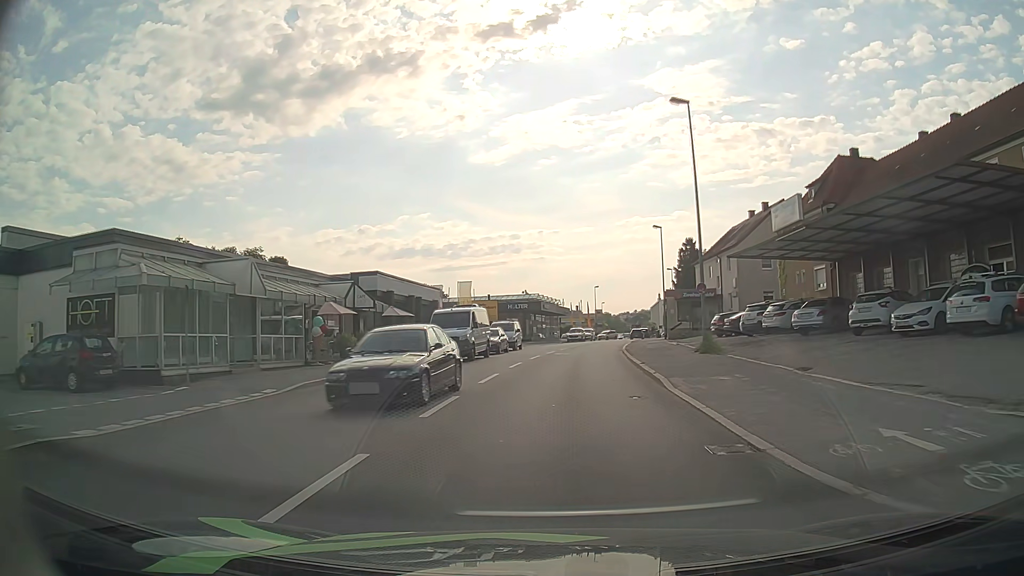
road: tertiary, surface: asphalt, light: Day
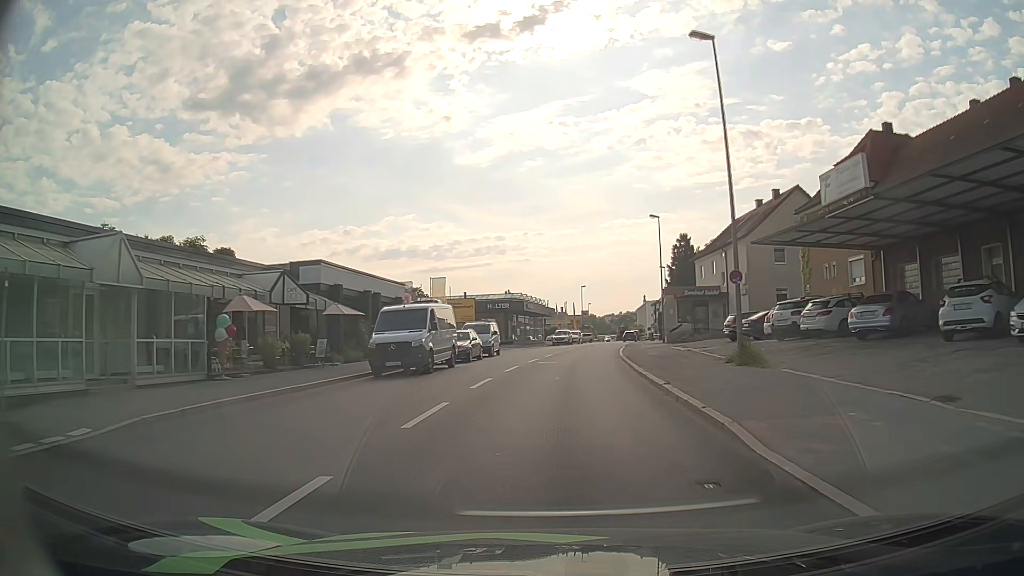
(+0.1, +6.9) m; +1°
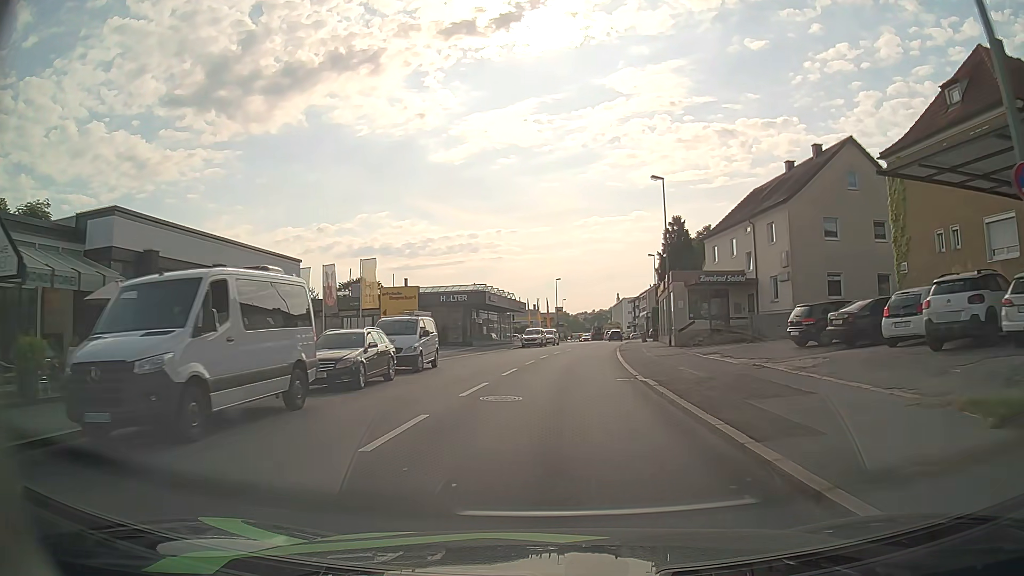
(+0.3, +13.8) m; +2°
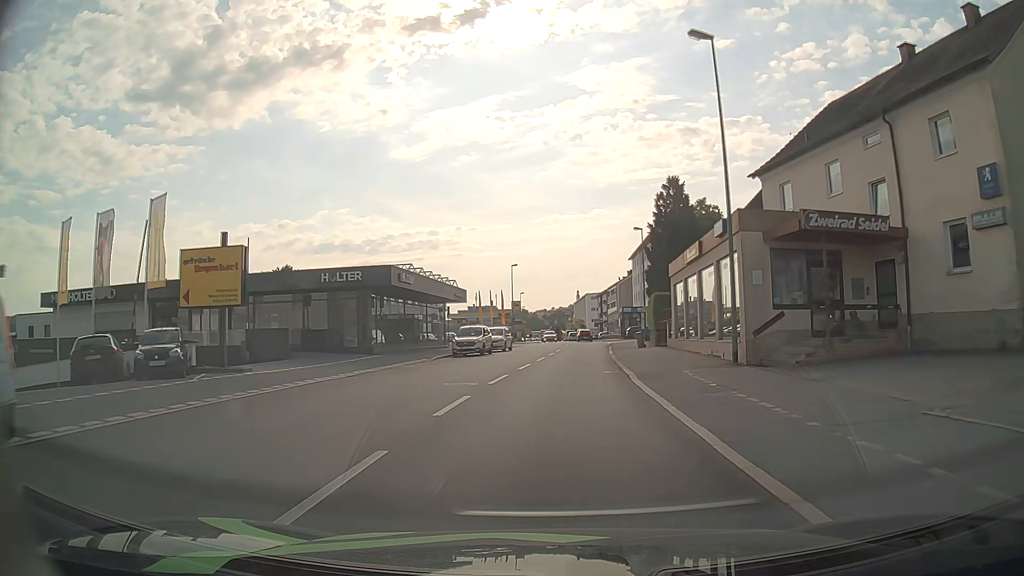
(+0.7, +20.9) m; +3°
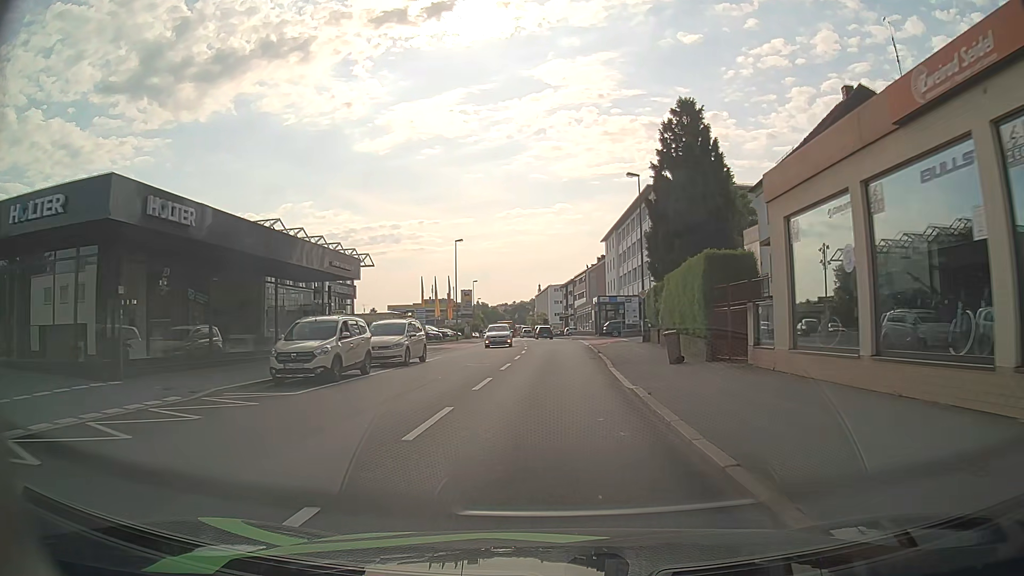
(+0.7, +20.4) m; +4°
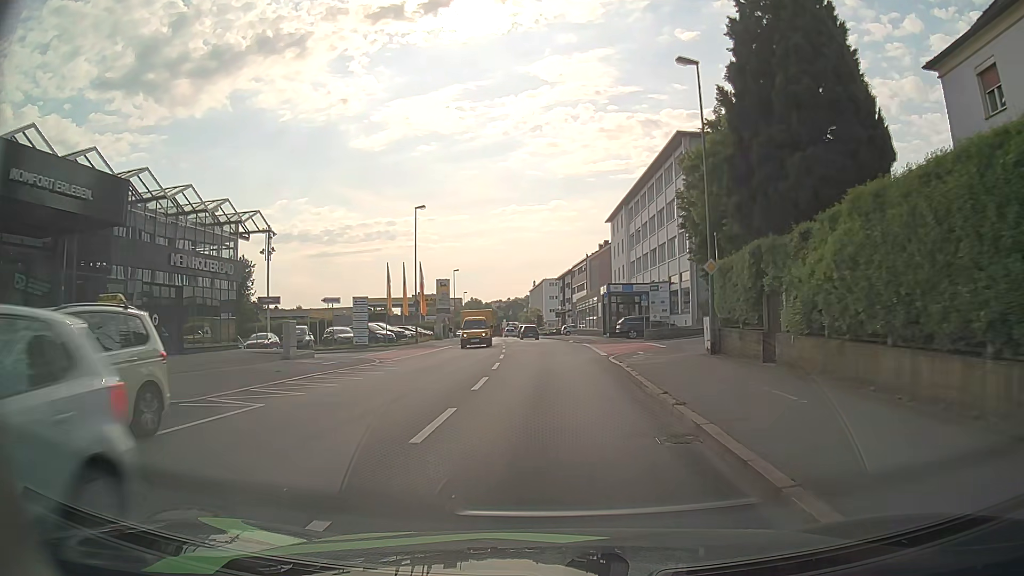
(+0.1, +18.1) m; 0°
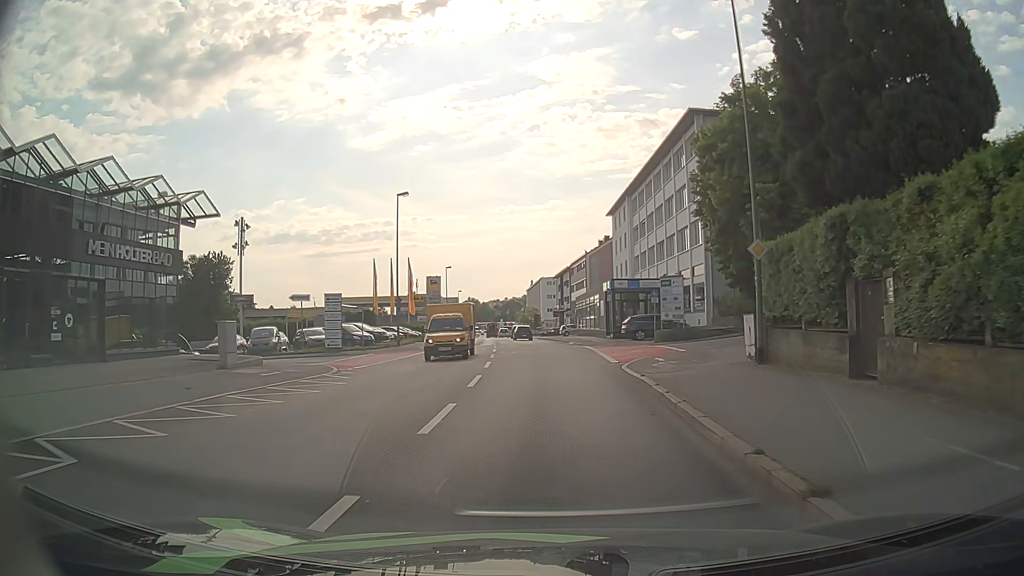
(0.0, +5.2) m; 0°
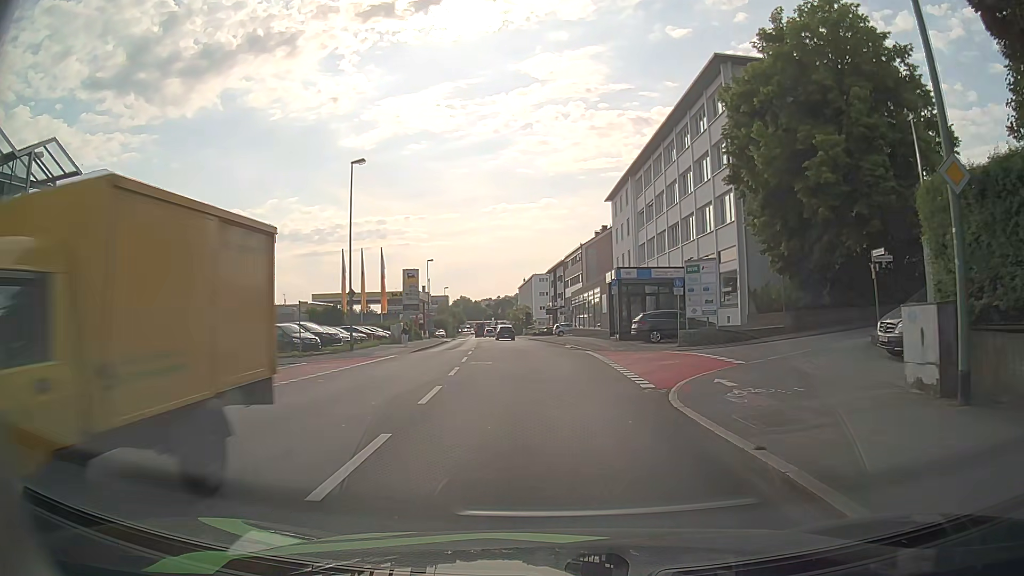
(+0.1, +9.1) m; +1°
